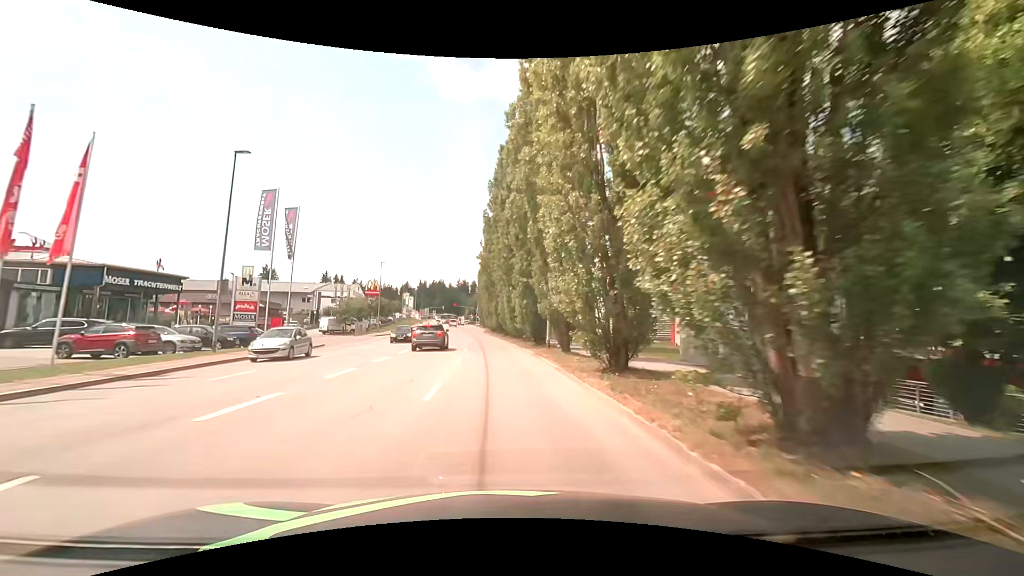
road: tertiary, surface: asphalt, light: Day
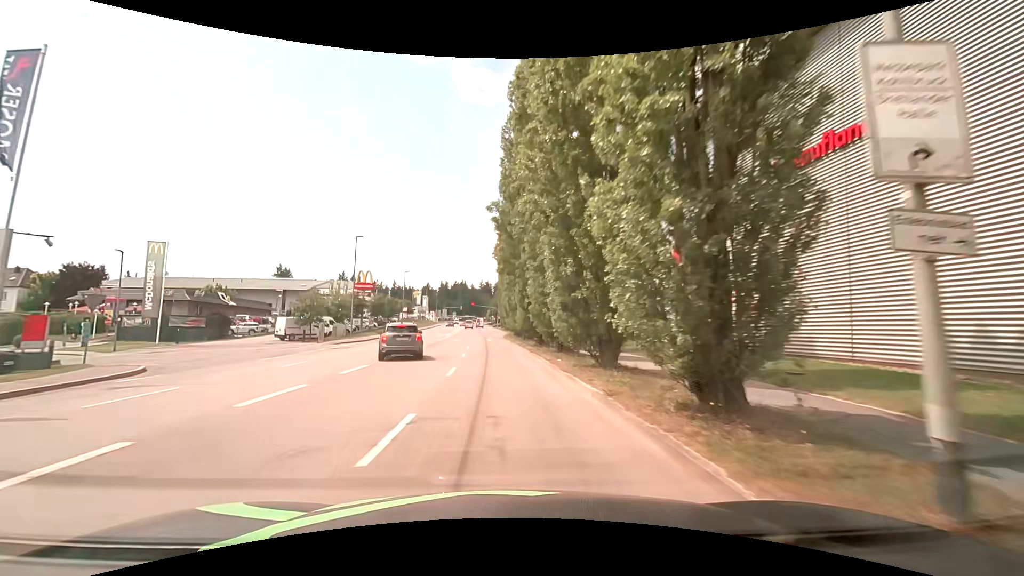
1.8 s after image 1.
(-0.6, +22.8) m; -3°
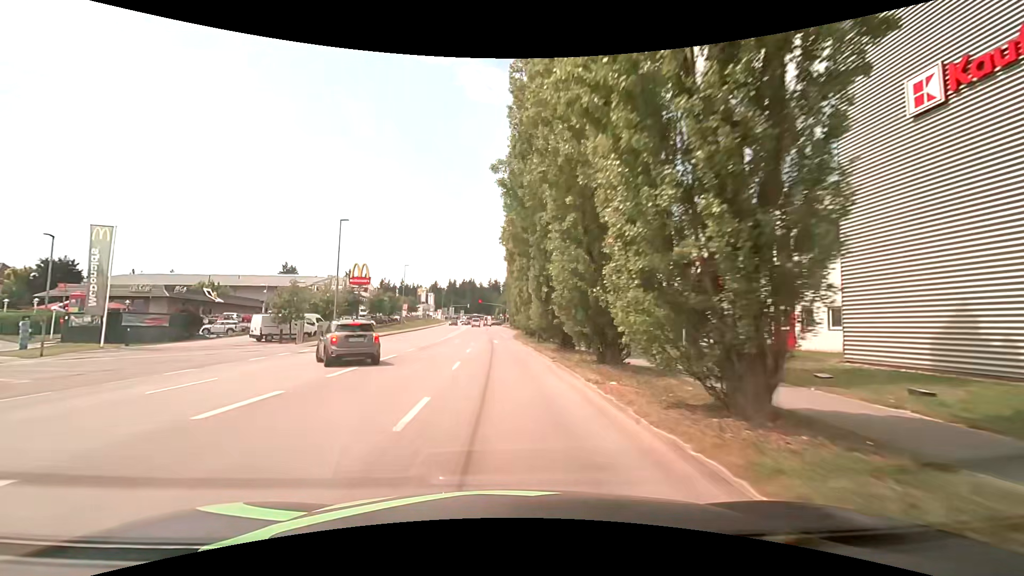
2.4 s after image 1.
(0.0, +7.6) m; -1°
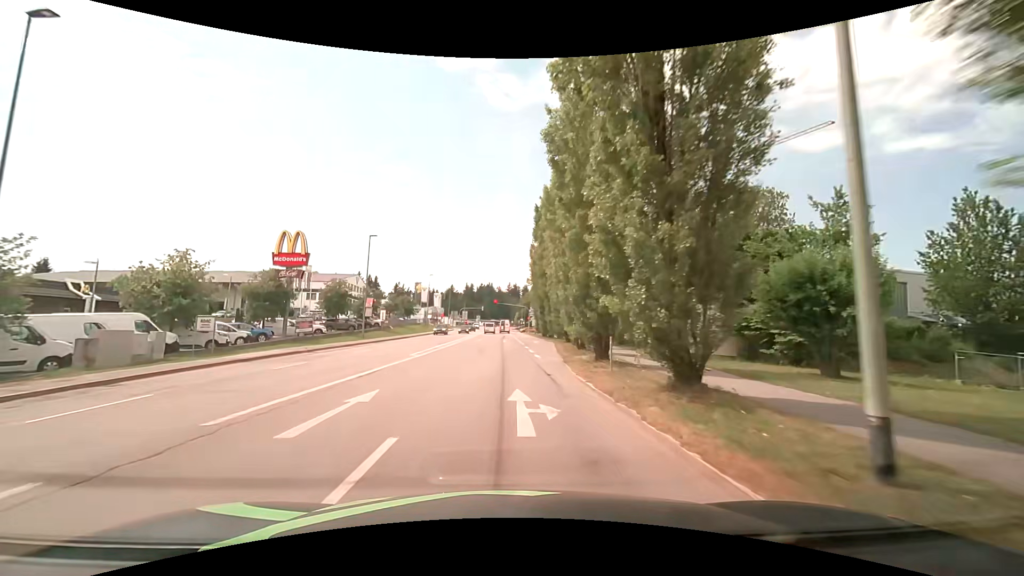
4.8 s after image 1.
(-0.9, +30.4) m; -3°
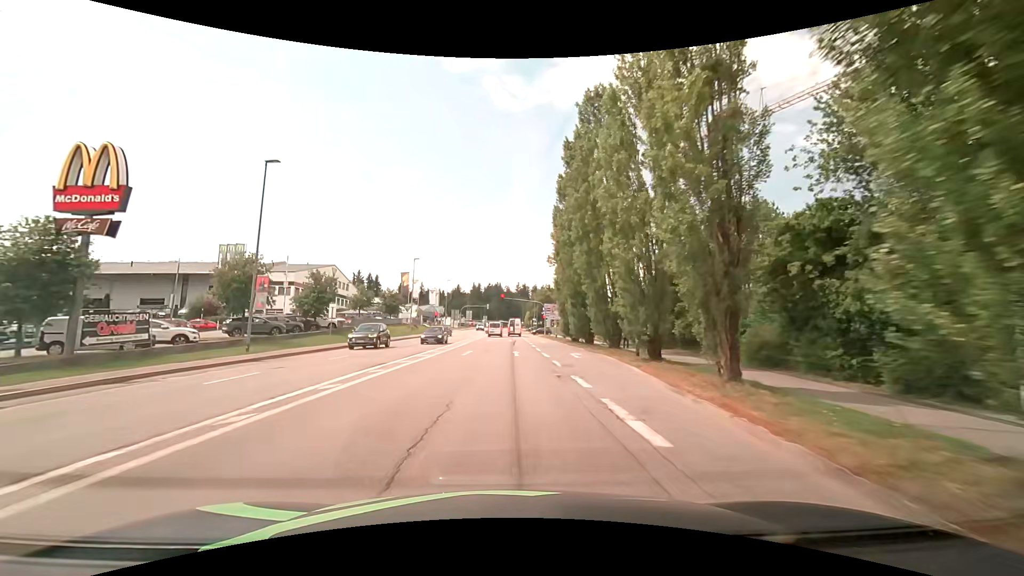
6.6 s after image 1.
(-0.1, +22.8) m; -1°
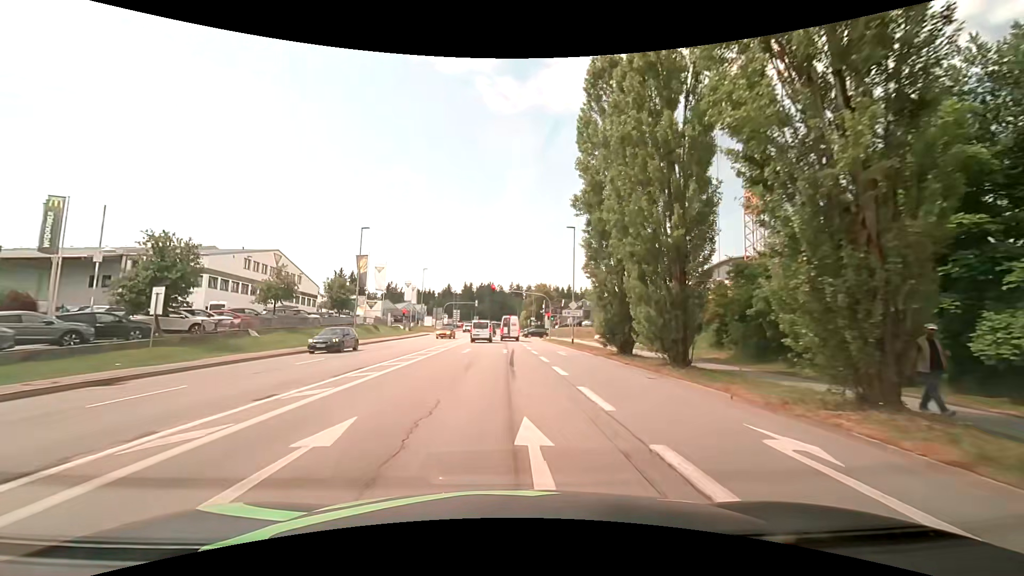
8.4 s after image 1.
(+0.1, +21.4) m; +1°
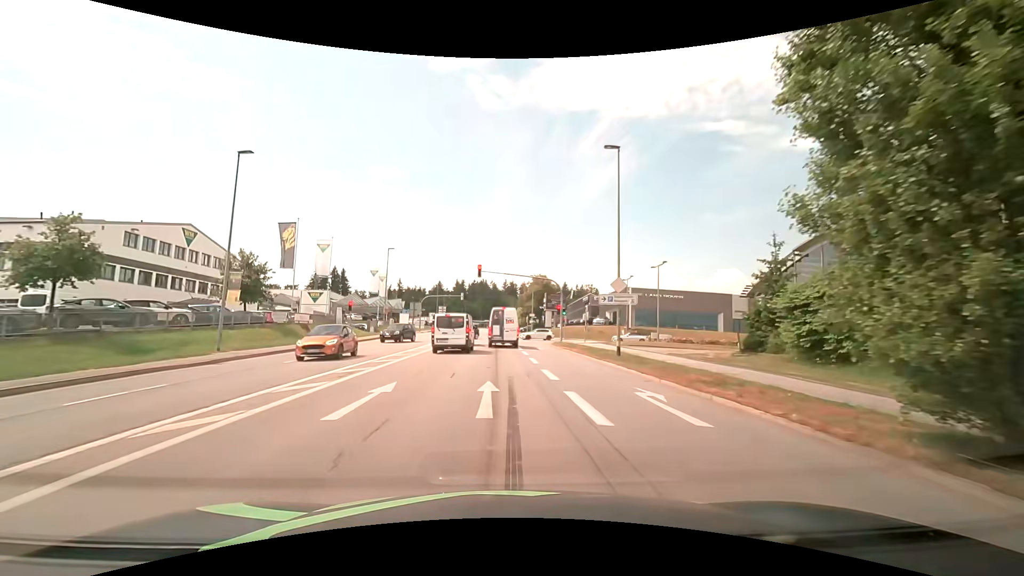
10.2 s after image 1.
(+0.2, +19.6) m; +1°
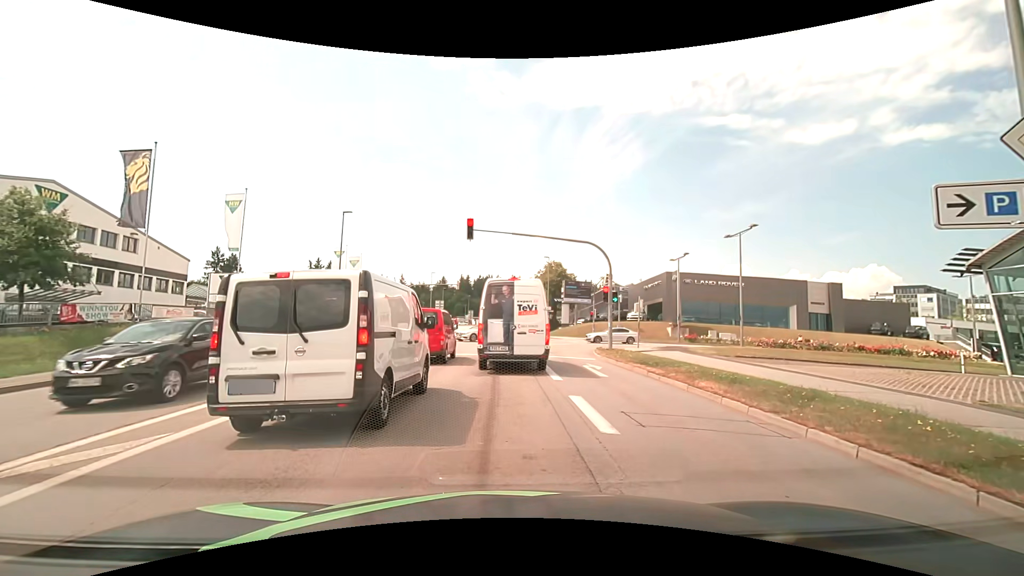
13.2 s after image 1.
(-0.2, +17.7) m; -2°
